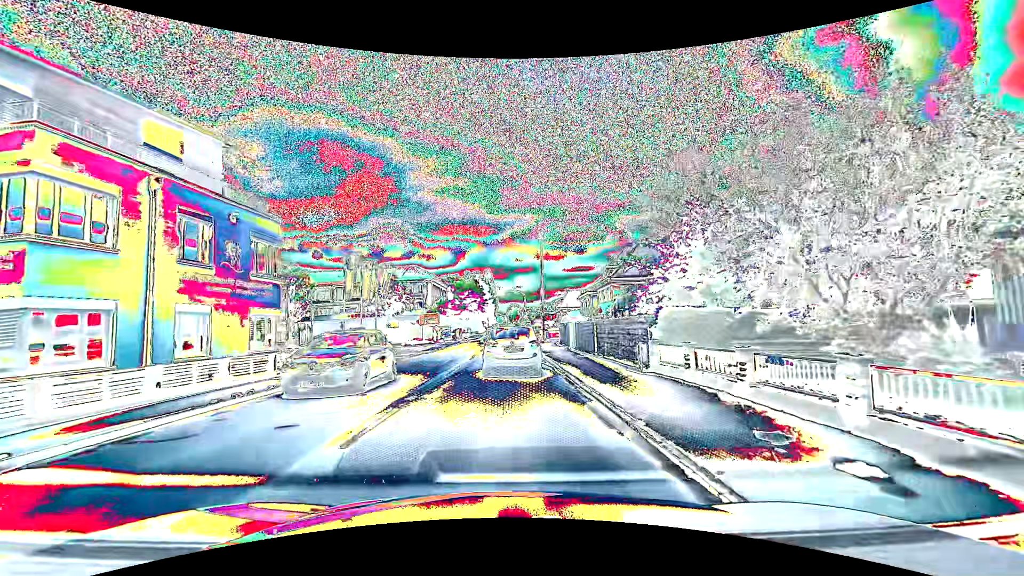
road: primary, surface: asphalt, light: Day
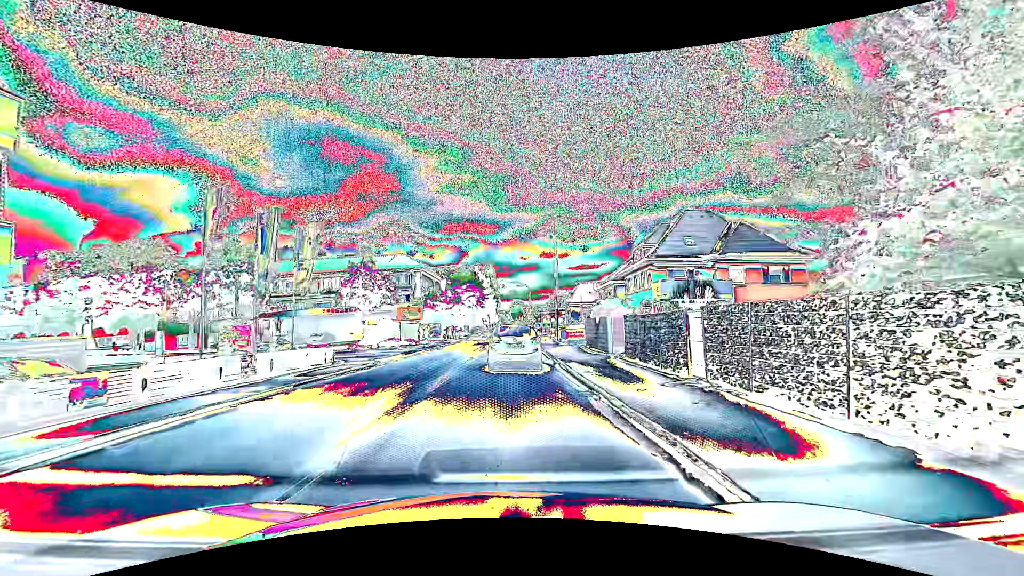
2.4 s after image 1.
(-0.2, +13.1) m; -1°
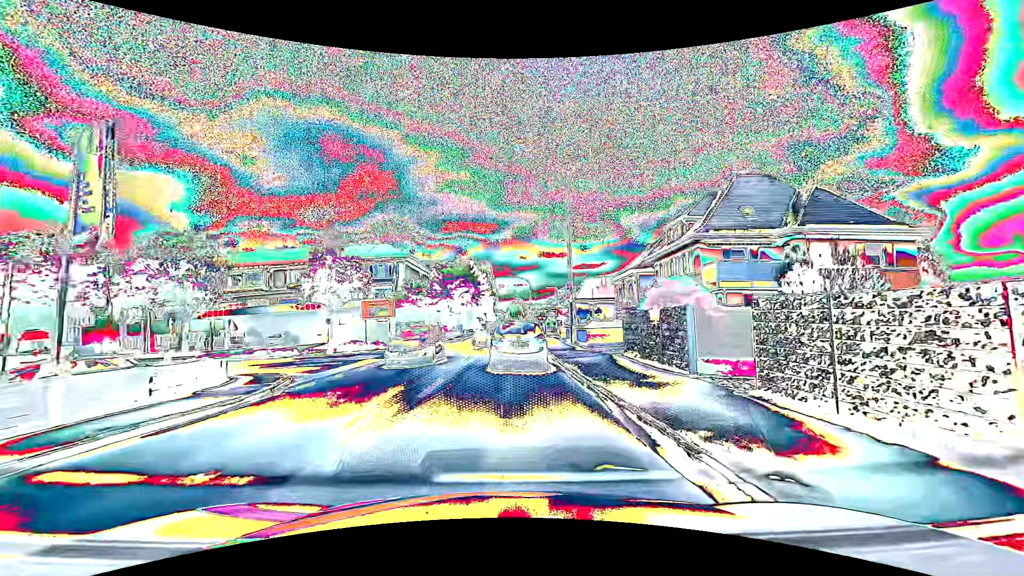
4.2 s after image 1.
(-0.1, +10.2) m; -1°
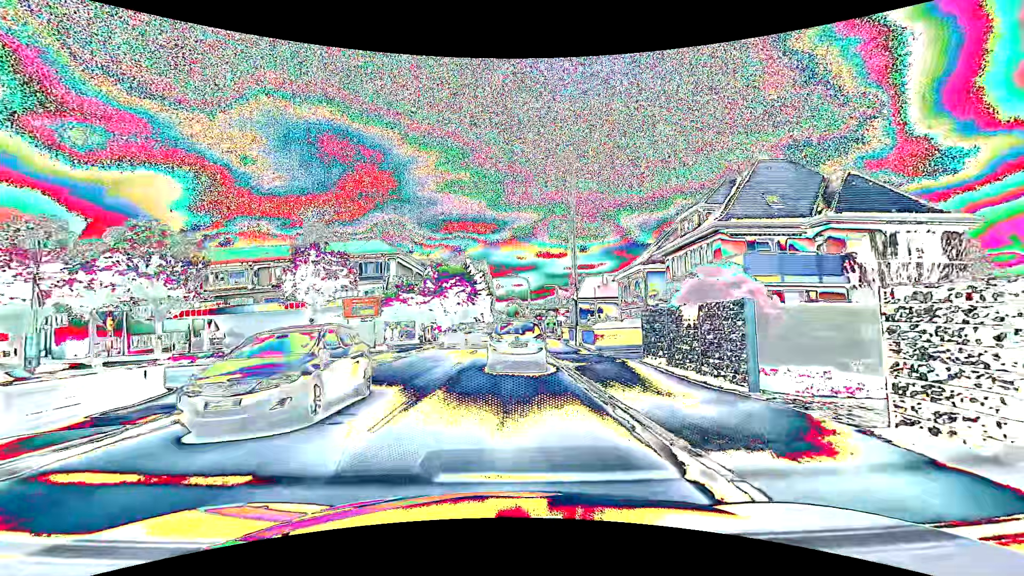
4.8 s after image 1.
(0.0, +3.2) m; 0°
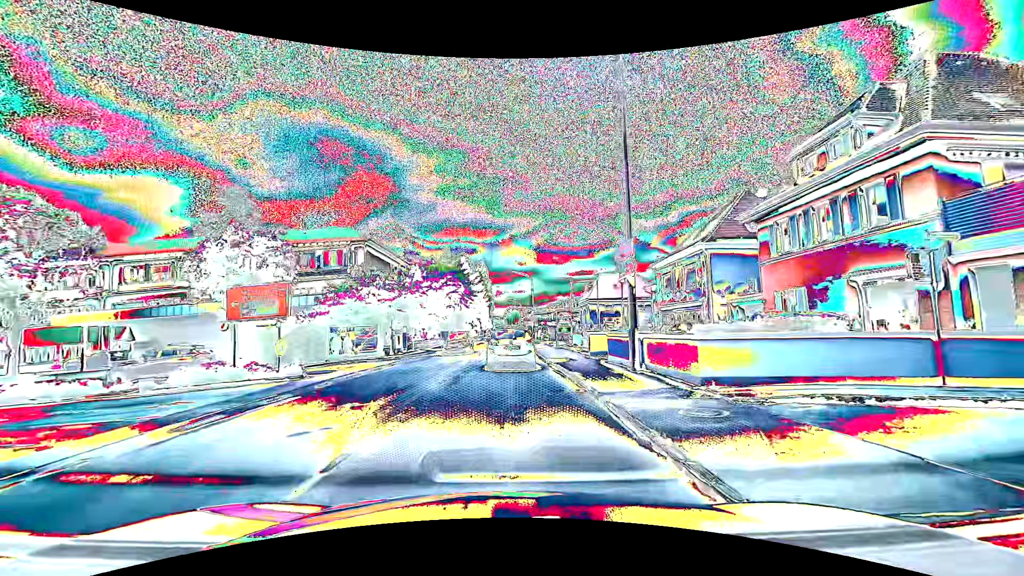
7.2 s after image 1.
(0.0, +12.9) m; 0°
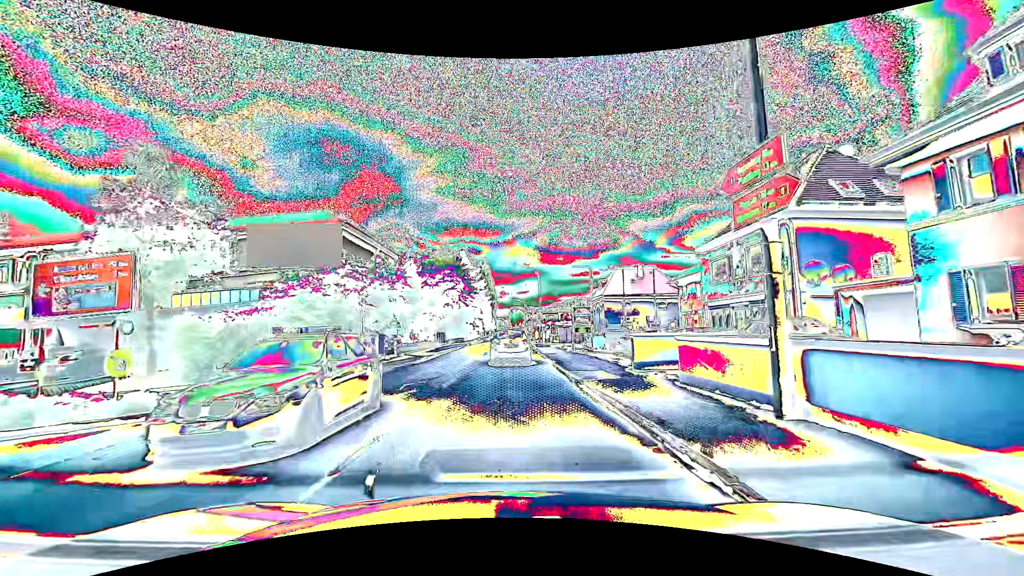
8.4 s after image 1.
(0.0, +7.9) m; 0°
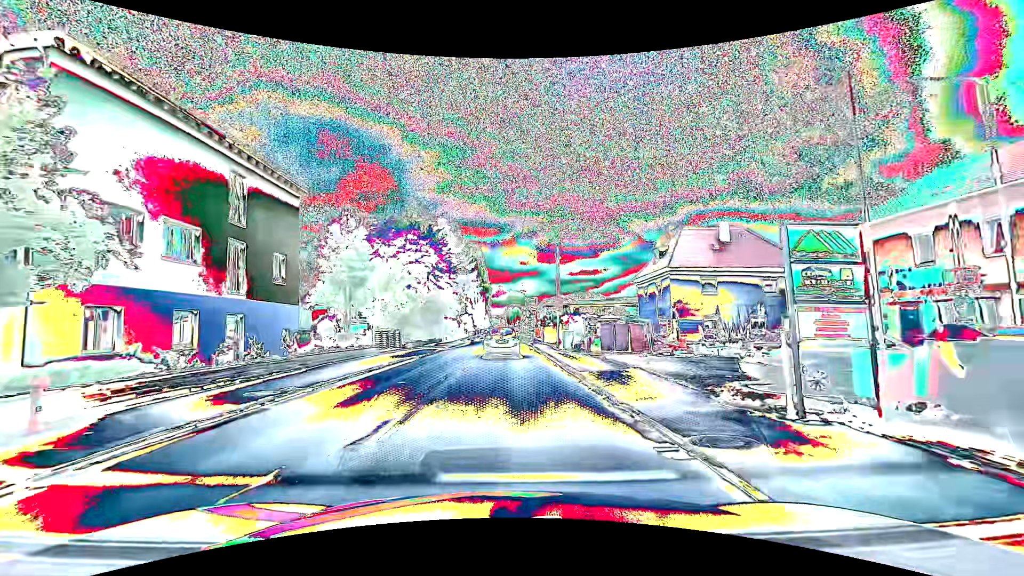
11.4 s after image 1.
(-0.1, +25.2) m; 0°
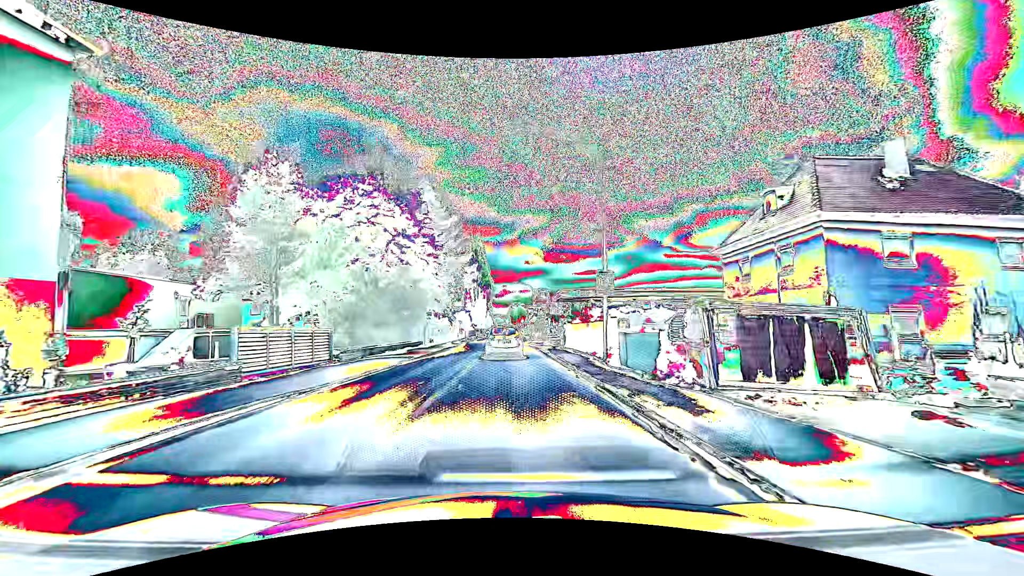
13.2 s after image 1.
(0.0, +16.3) m; -1°
(0, +10) (0, +20) (0, +30) (0, +40) (0, +50) (0, +60) (0, +70) (0, +80) (0, +90) (0, +100) m
